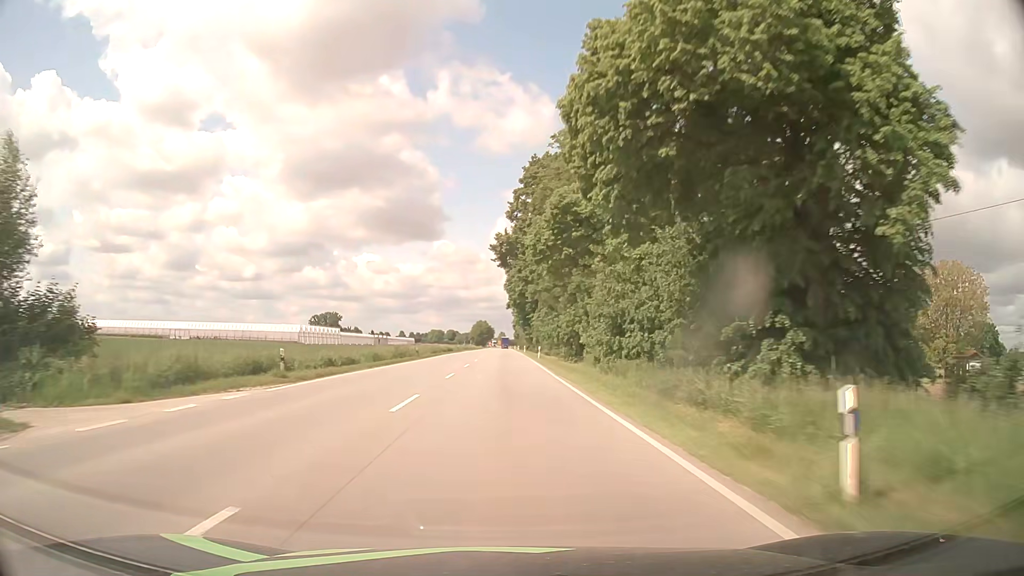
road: primary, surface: asphalt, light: Day
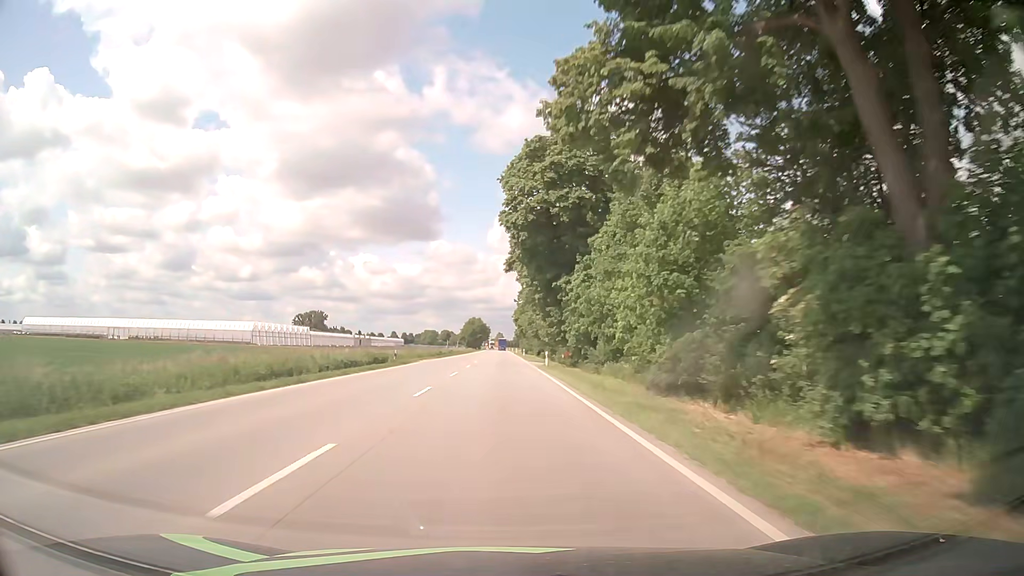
(+0.1, +55.7) m; +1°
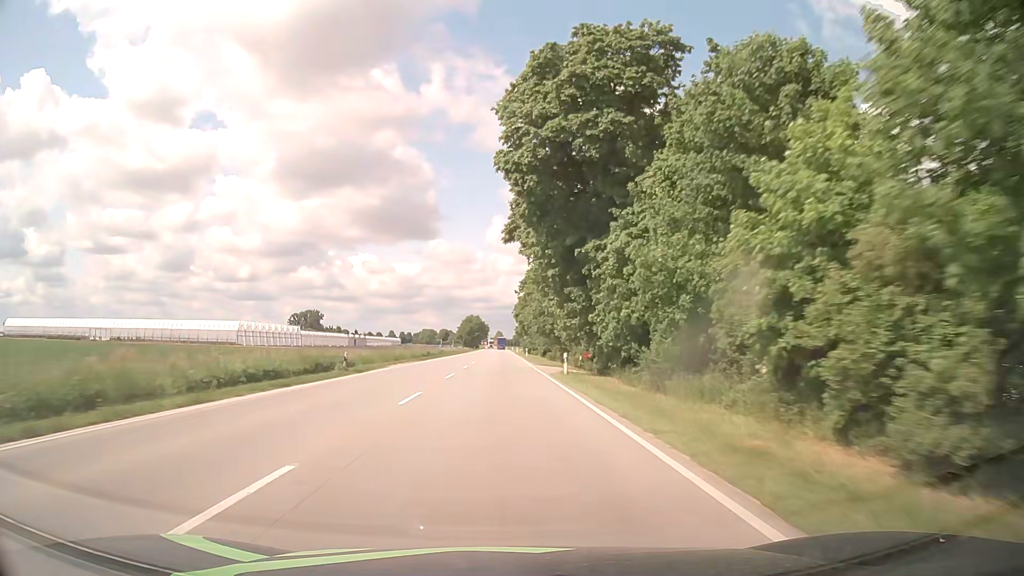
(-0.1, +13.9) m; 0°
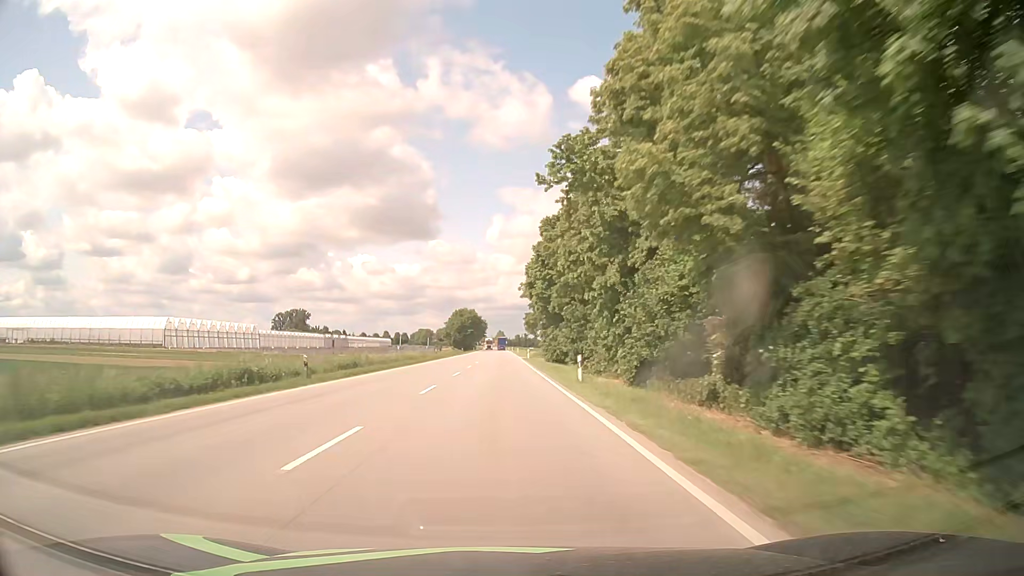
(-0.3, +55.7) m; -1°
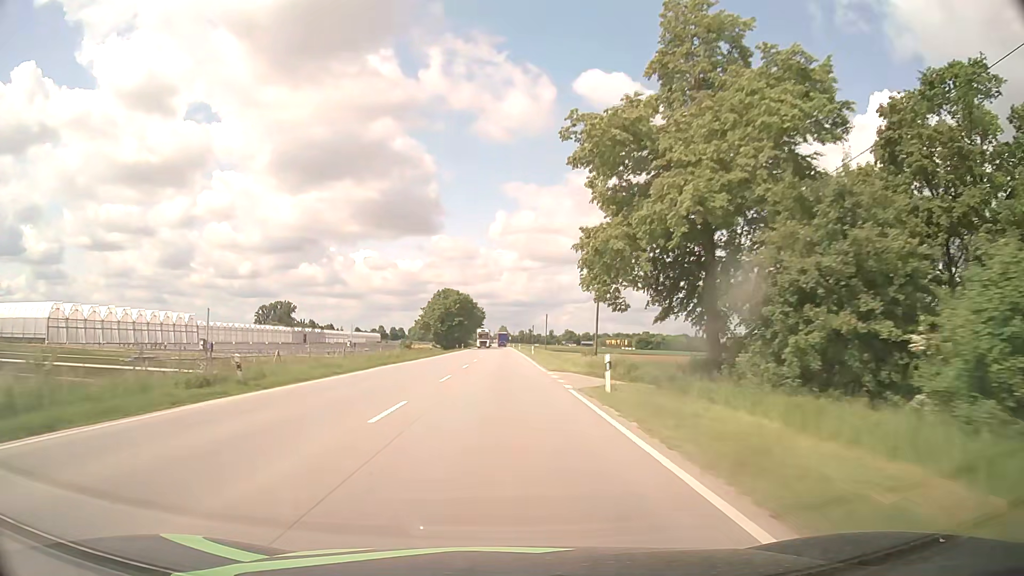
(0.0, +55.8) m; 0°
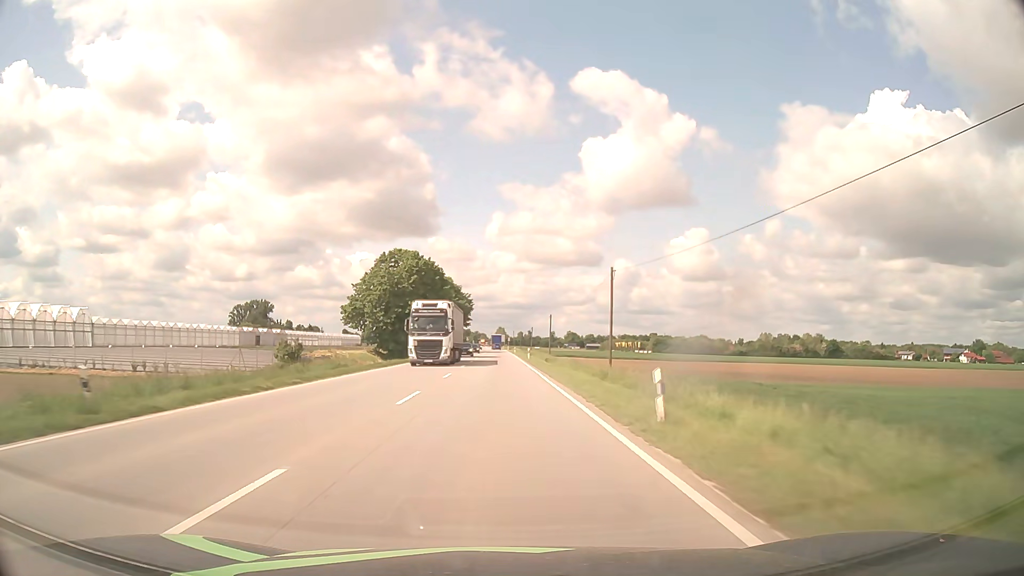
(+0.2, +56.0) m; 0°
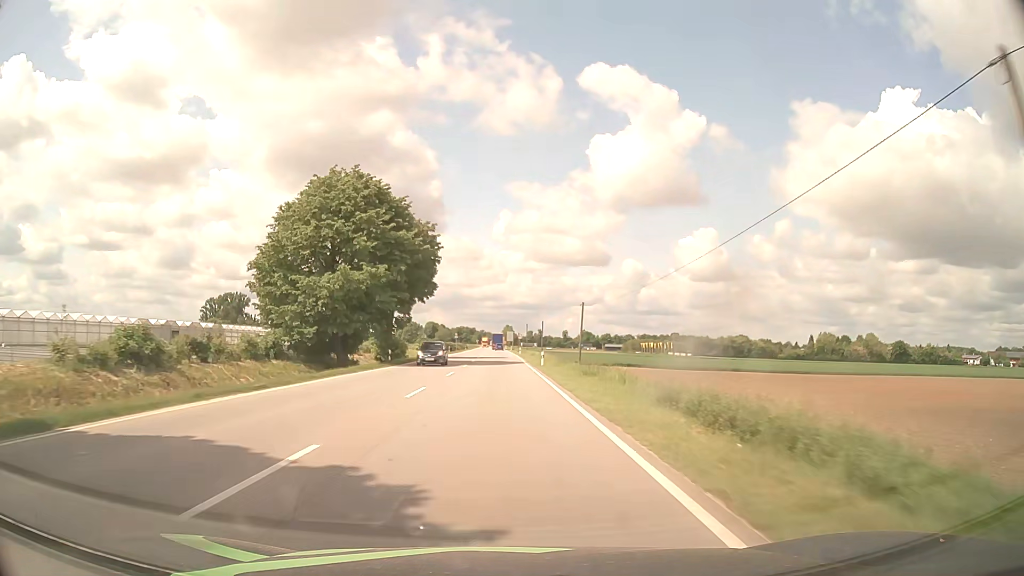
(-0.2, +69.9) m; -1°
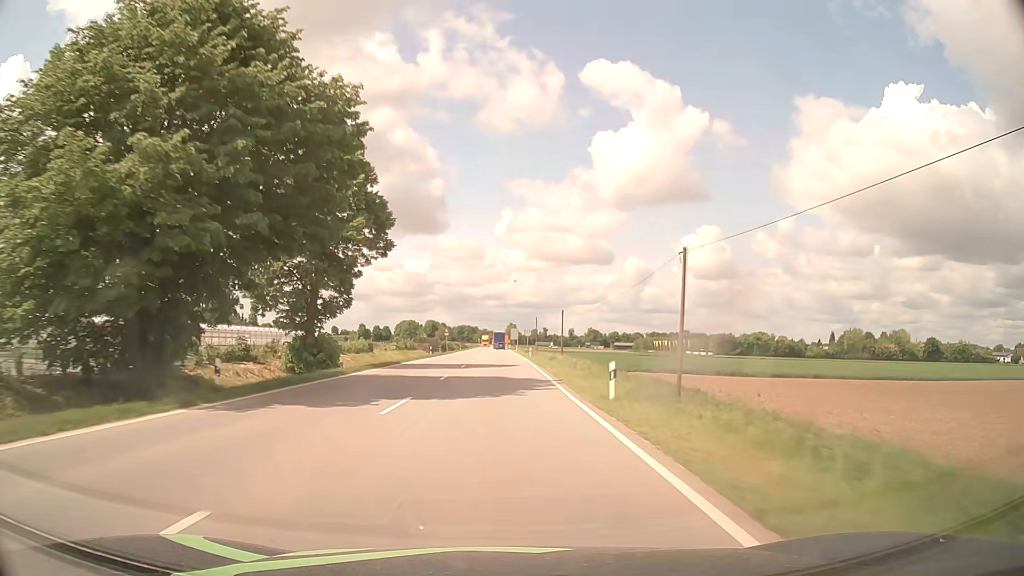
(-0.1, +27.8) m; 0°
(0, +10) (0, +20) (0, +30) (0, +40) (0, +50) (0, +60) (0, +70) (0, +80) (0, +90) (-1, +100) m
